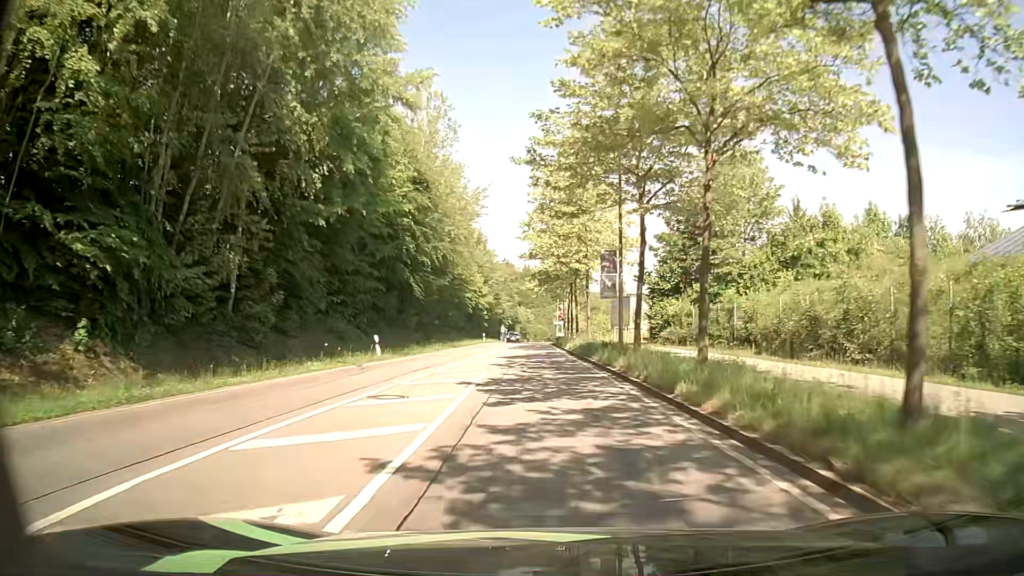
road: secondary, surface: asphalt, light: Day
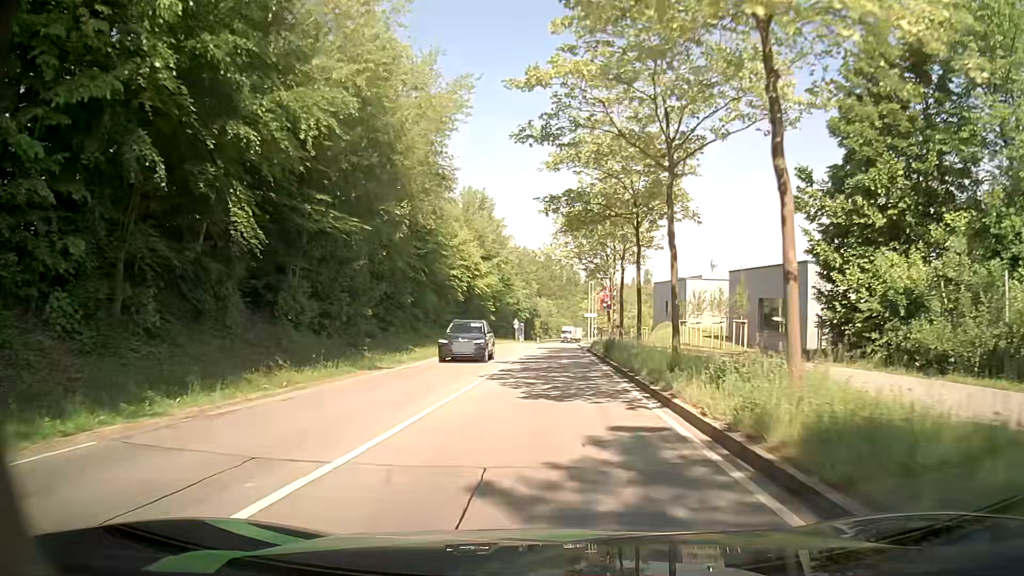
(-0.5, +28.9) m; -2°
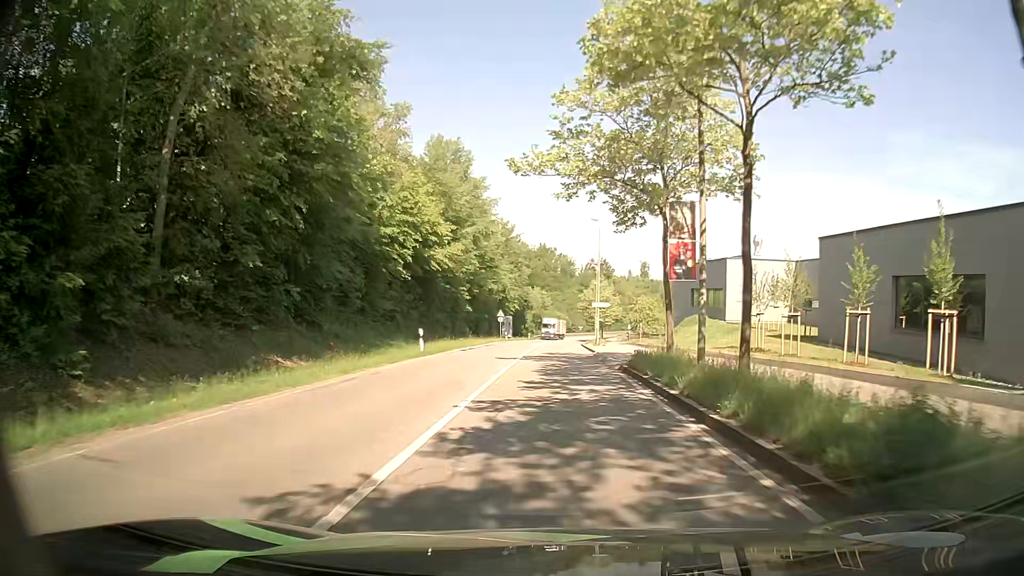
(0.0, +21.0) m; +1°
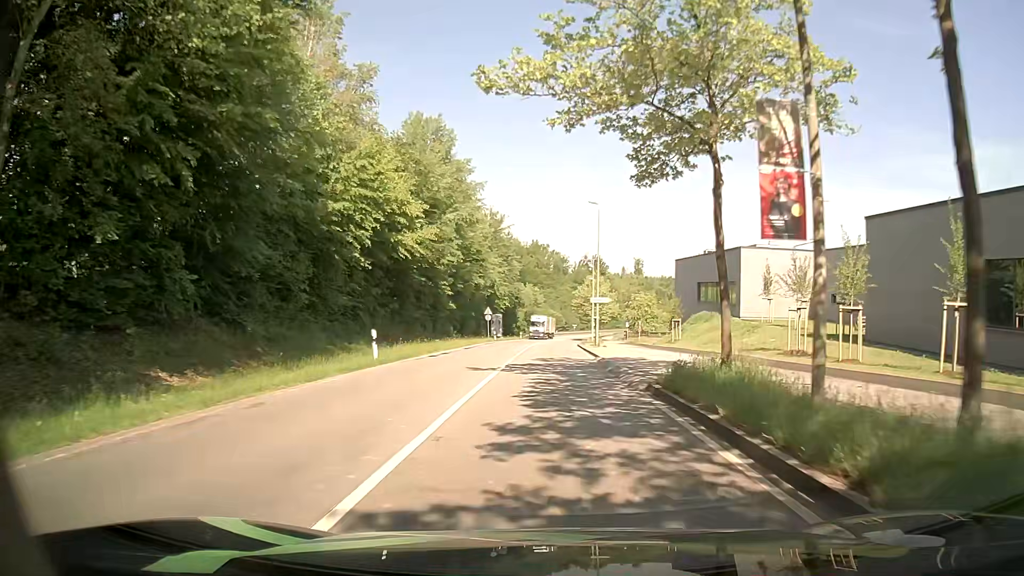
(0.0, +6.9) m; 0°
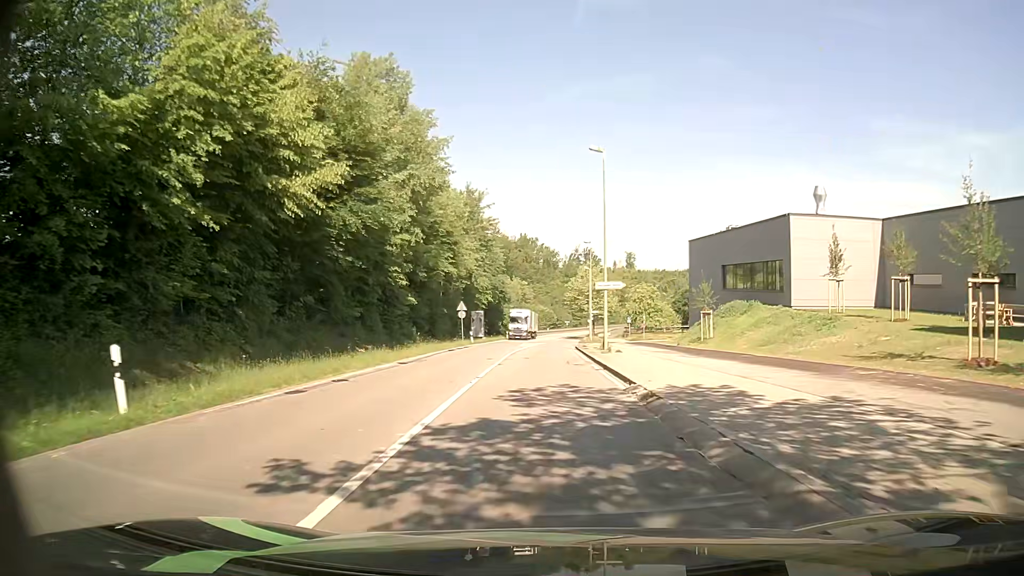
(+0.3, +14.0) m; +2°
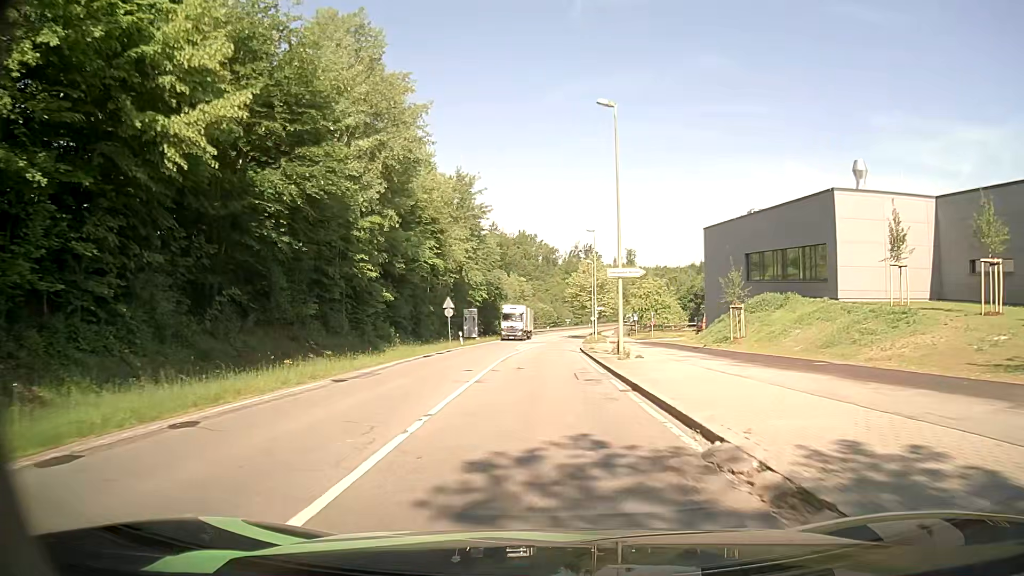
(0.0, +7.1) m; 0°
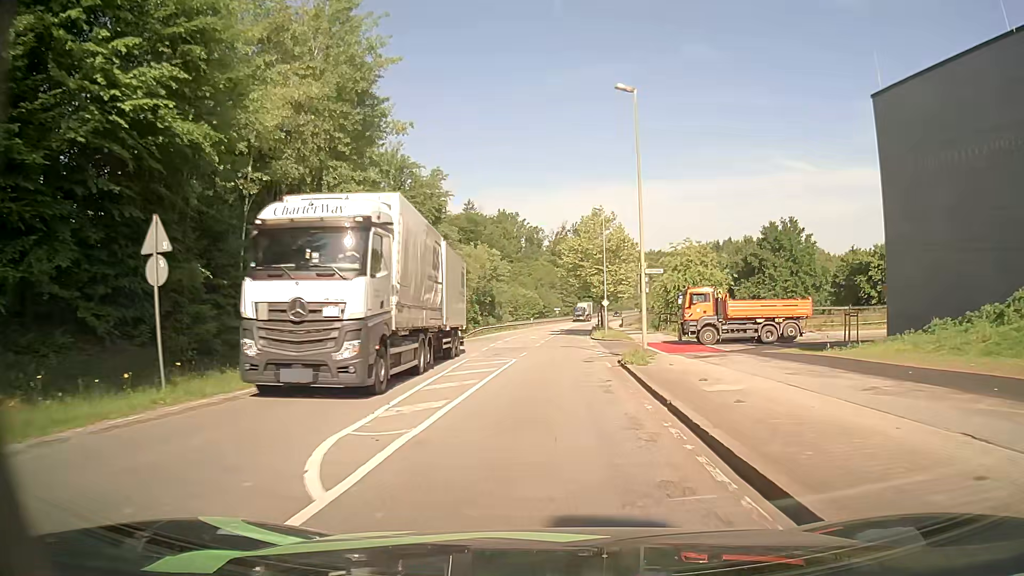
(-0.1, +36.2) m; +1°
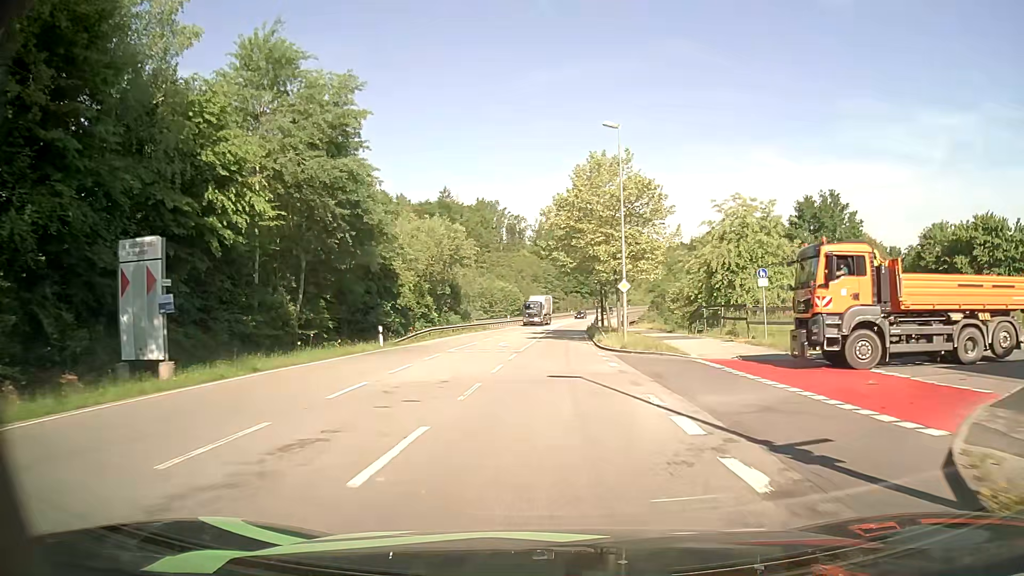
(+0.3, +22.5) m; +1°
(0, +10) (0, +20) (+1, +30) (+1, +40) (+1, +50) (+2, +60) (+2, +70) (+3, +80) (+4, +90) (+5, +100) m
